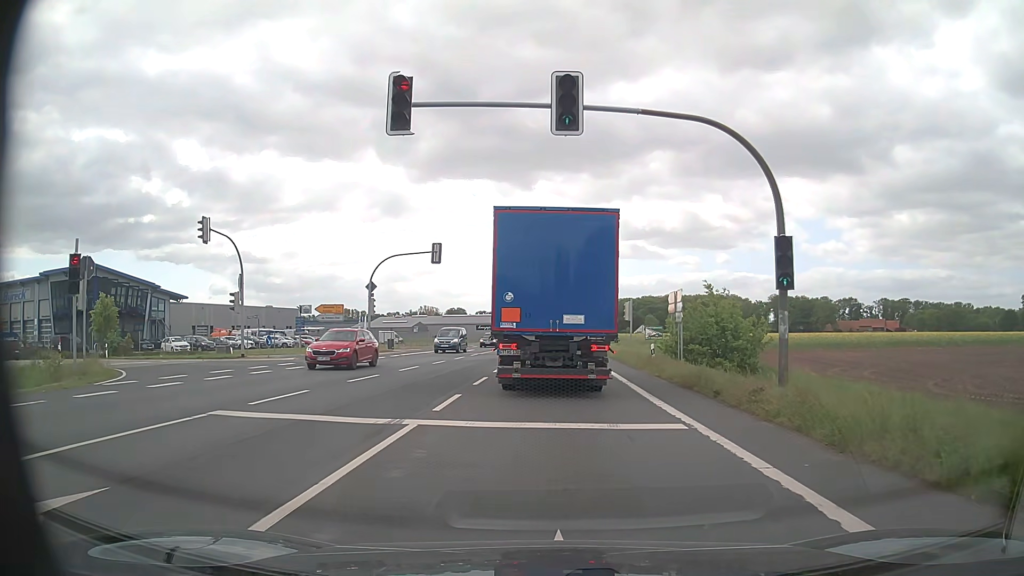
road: primary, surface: asphalt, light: Day
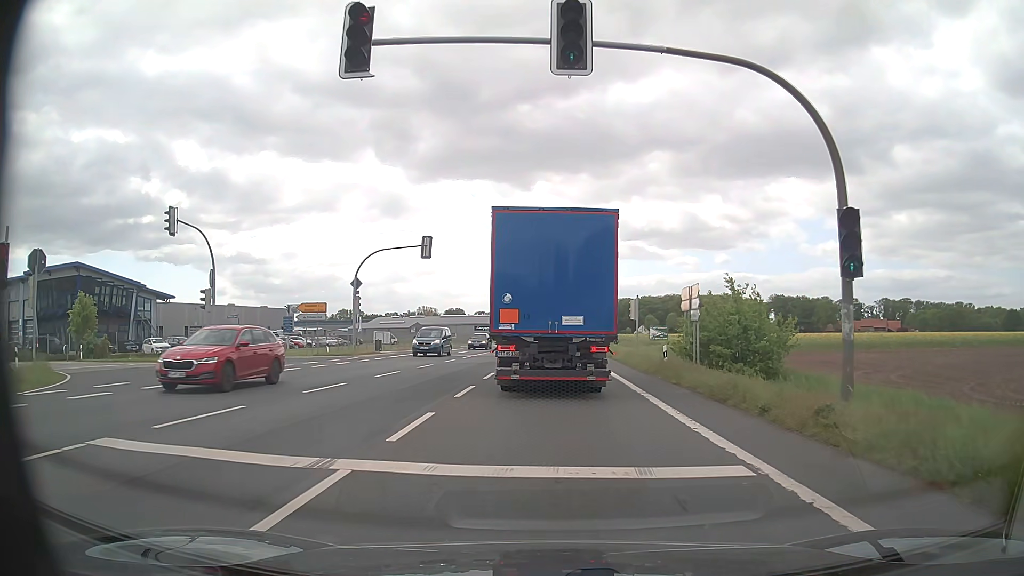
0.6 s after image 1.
(0.0, +3.3) m; 0°
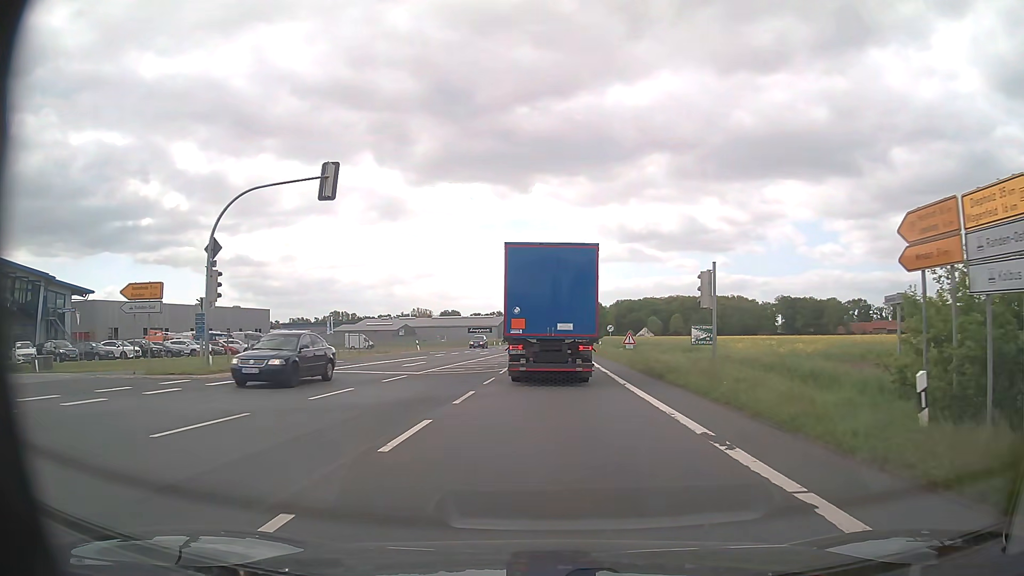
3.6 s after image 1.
(0.0, +18.9) m; 0°
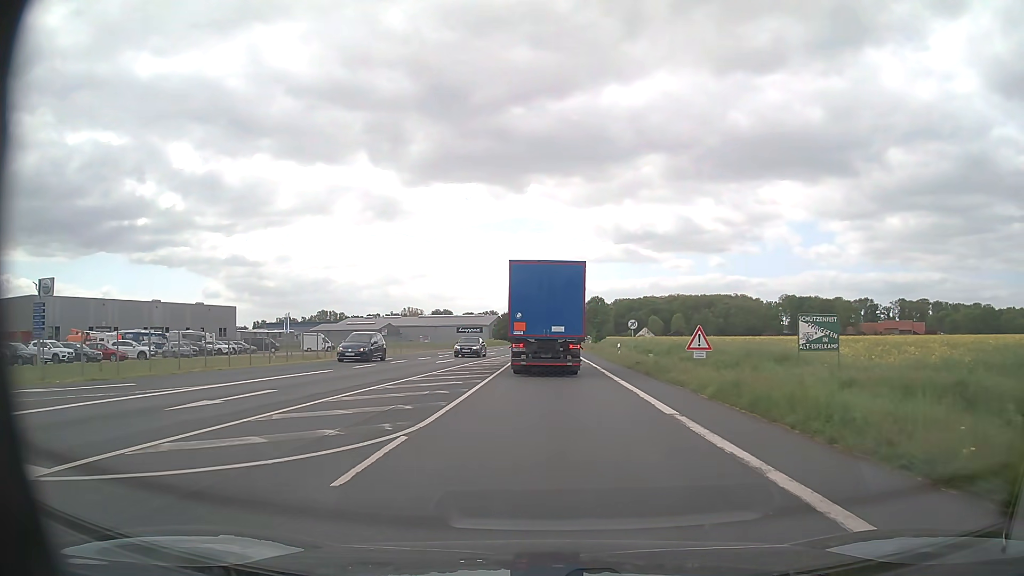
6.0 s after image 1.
(0.0, +19.9) m; 0°
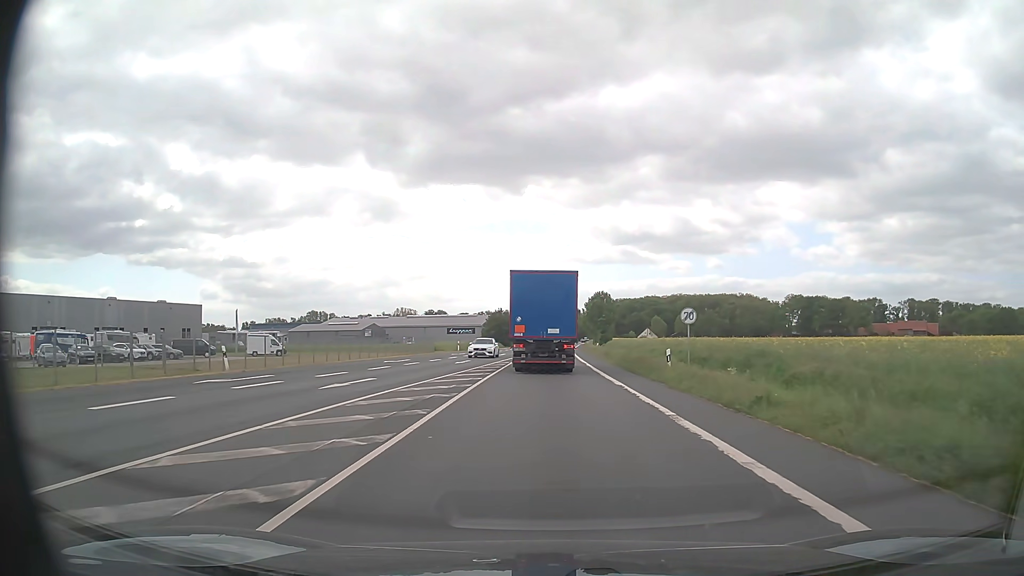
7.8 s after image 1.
(+0.1, +18.4) m; 0°
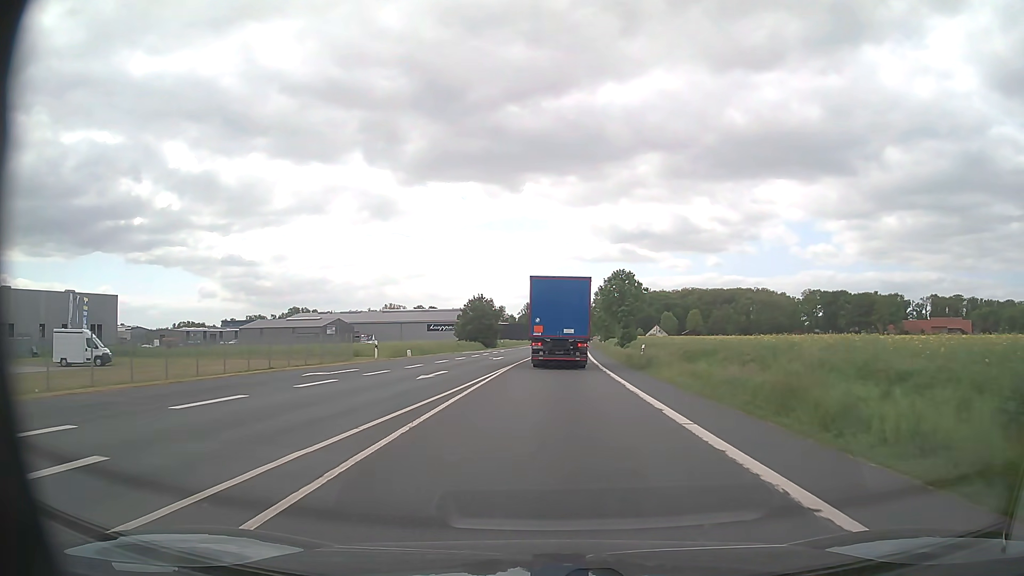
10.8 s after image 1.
(+0.1, +36.0) m; 0°
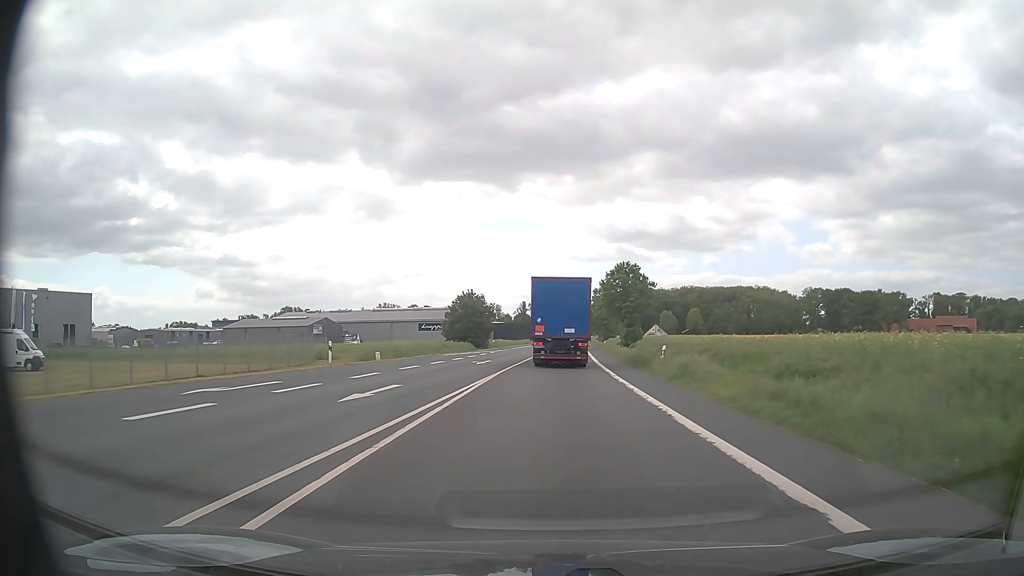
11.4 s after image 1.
(0.0, +8.0) m; 0°
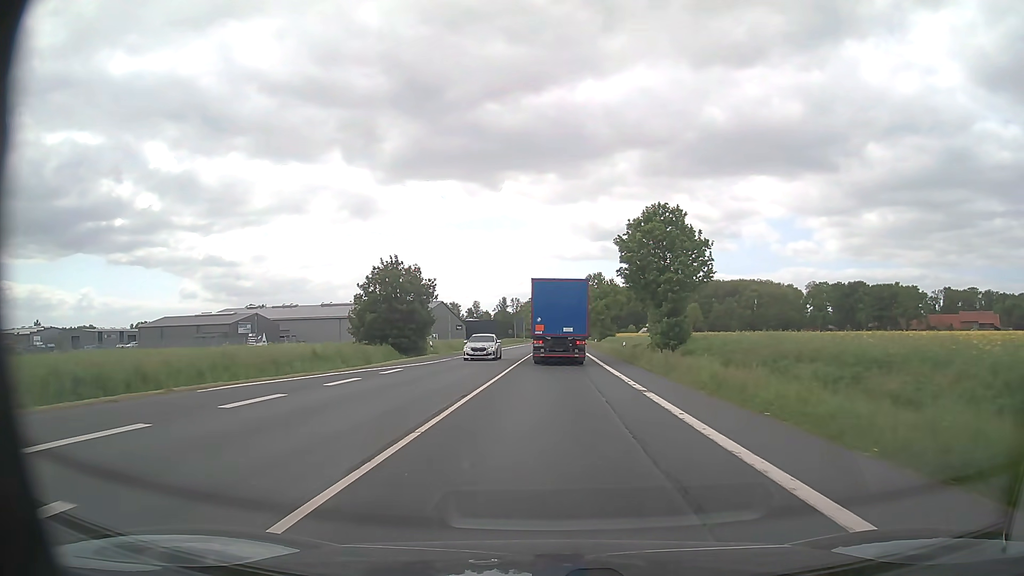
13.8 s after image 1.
(+0.4, +34.3) m; +1°
(0, +10) (0, +20) (0, +30) (0, +40) (+1, +50) (+1, +60) (+1, +70) (+1, +80) (+2, +90) (+2, +100) m
